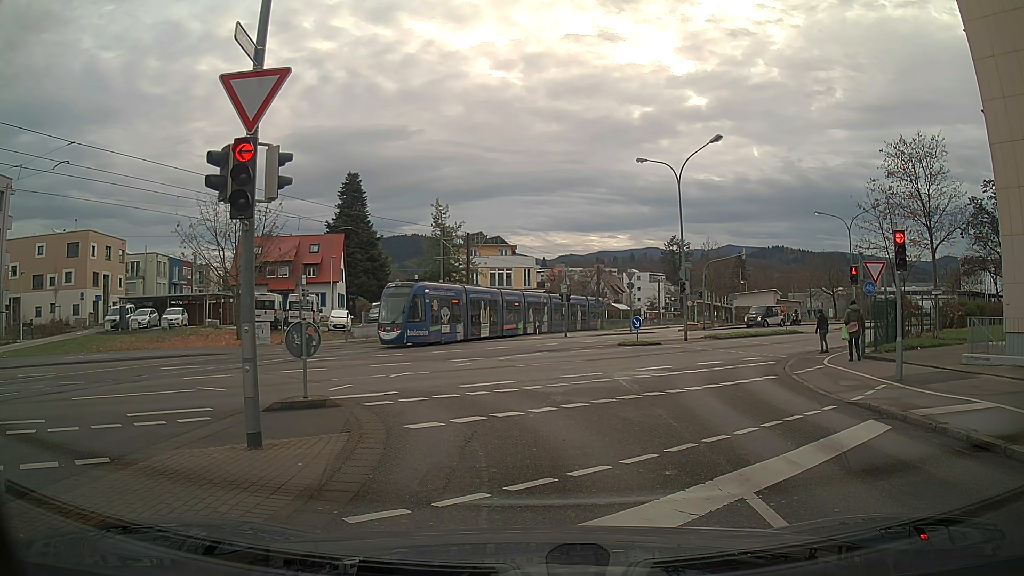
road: residential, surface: asphalt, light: Day
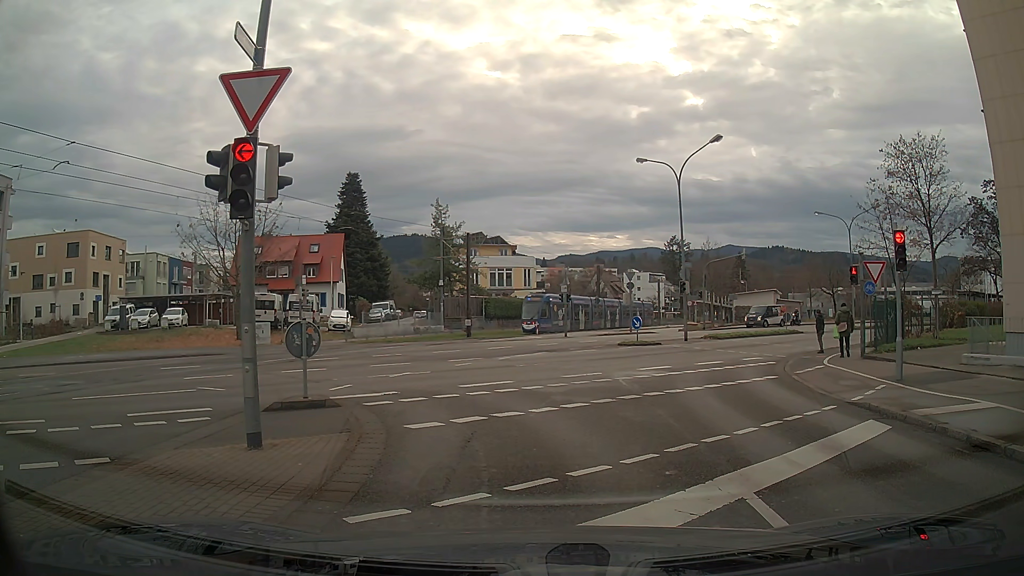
(0.0, 0.0) m; 0°
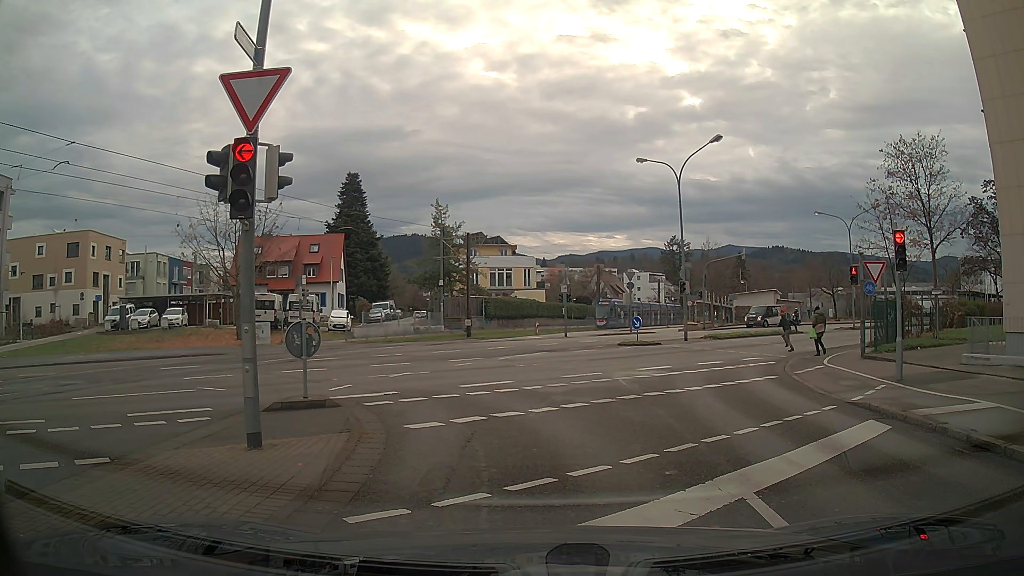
(0.0, 0.0) m; 0°
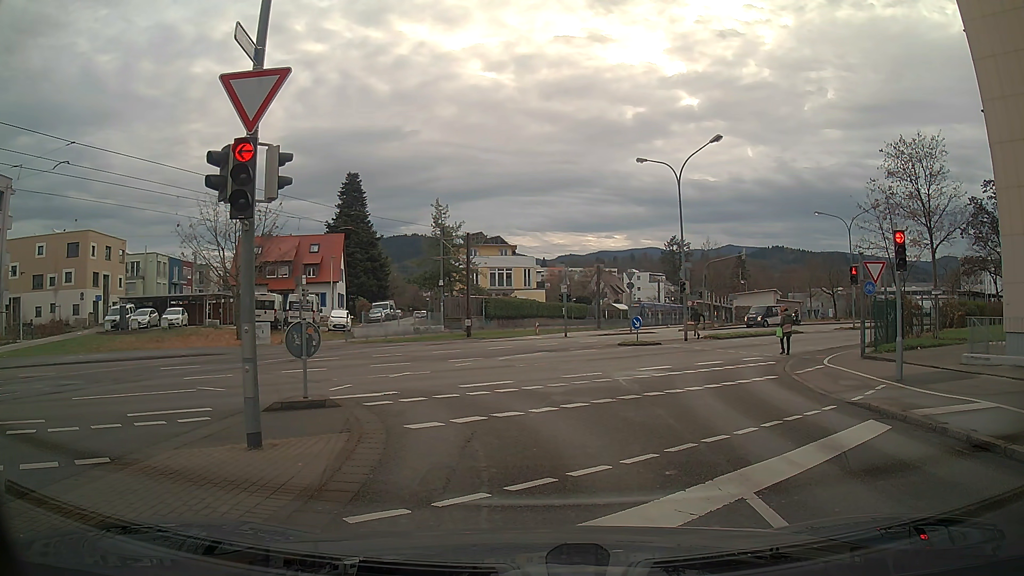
(0.0, 0.0) m; 0°
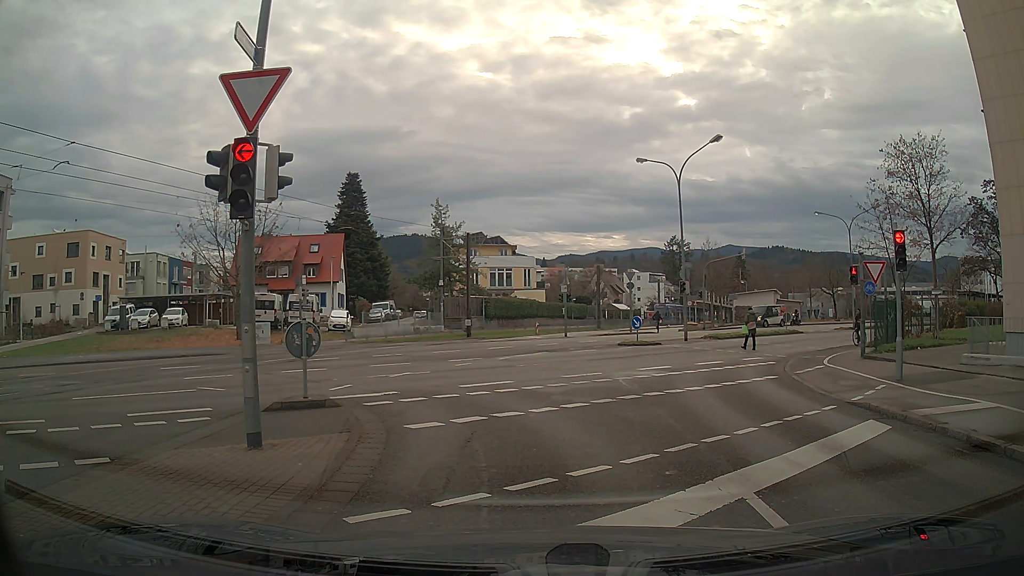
(0.0, 0.0) m; 0°
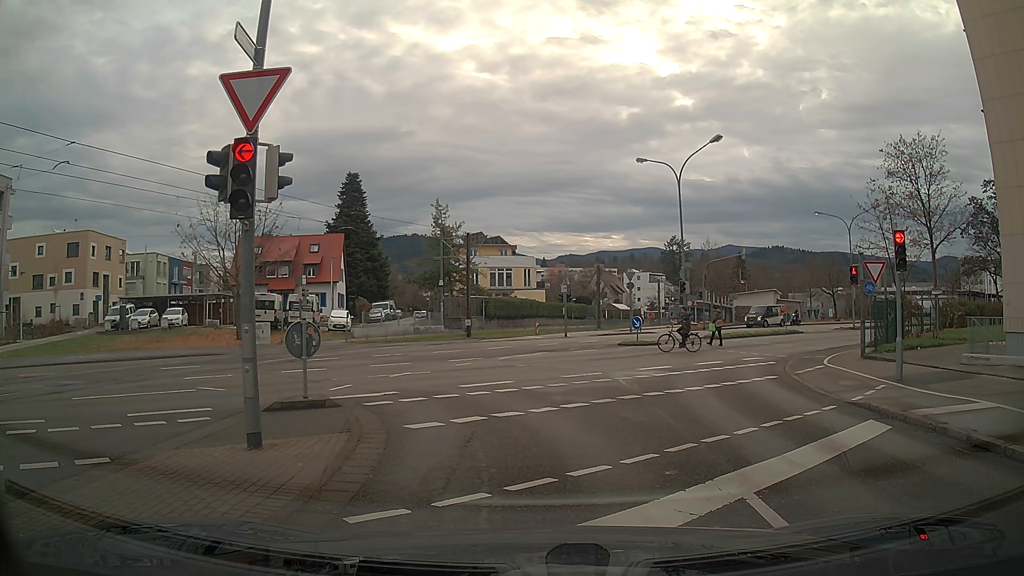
(0.0, 0.0) m; 0°
